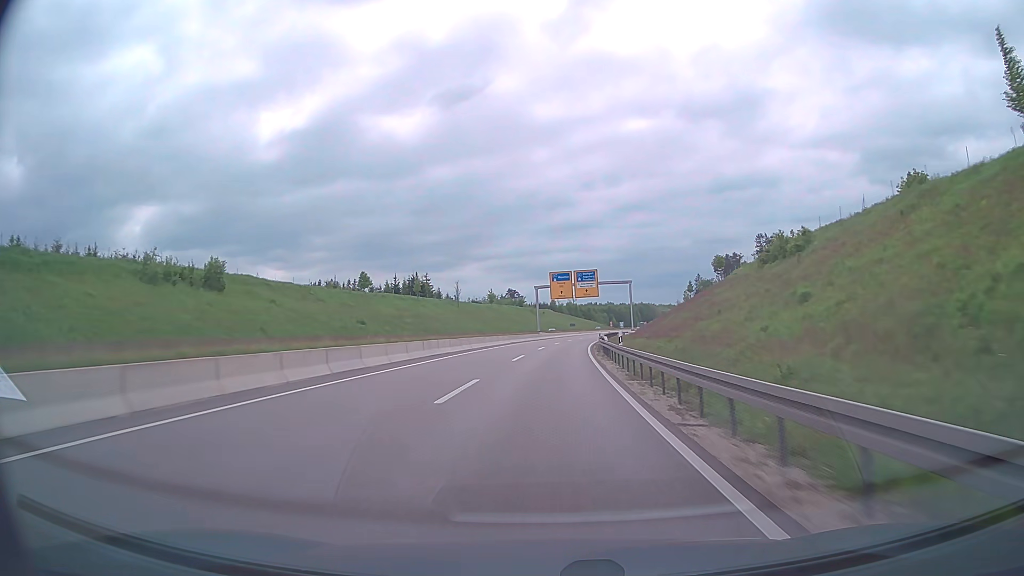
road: trunk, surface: asphalt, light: Day
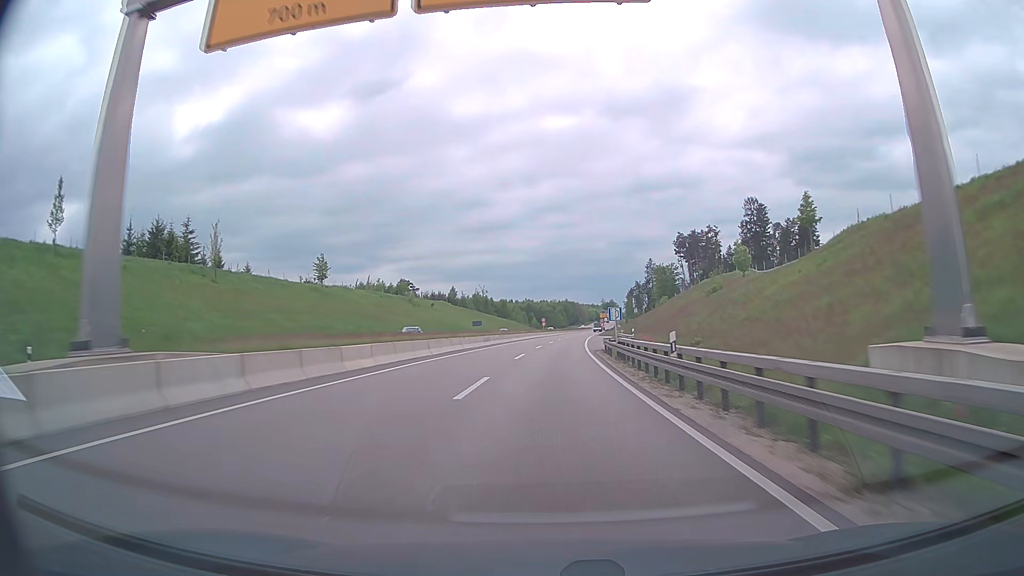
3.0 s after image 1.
(+5.5, +89.4) m; +7°
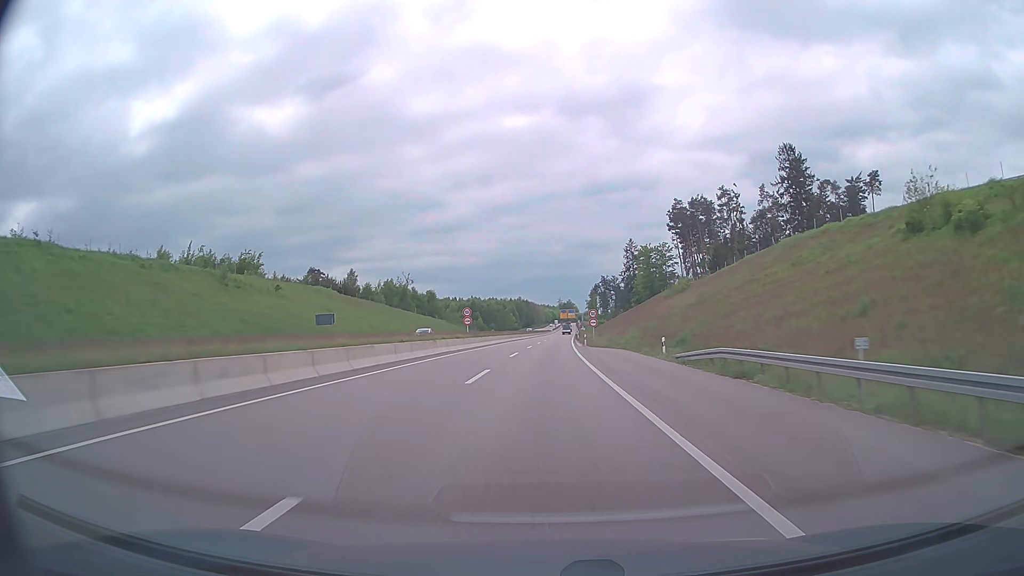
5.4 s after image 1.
(+2.8, +67.7) m; +4°
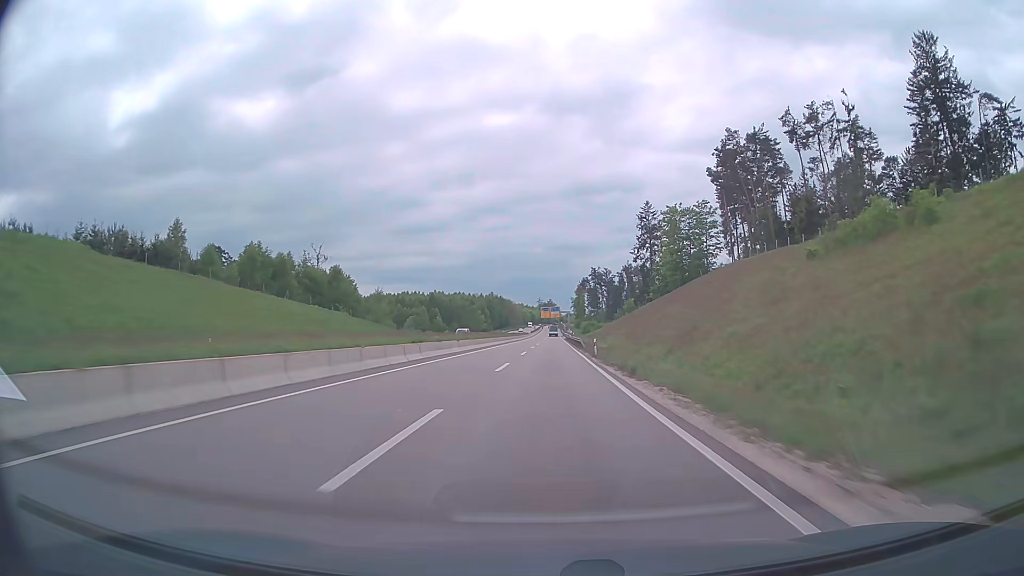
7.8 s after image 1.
(+1.0, +65.7) m; +2°
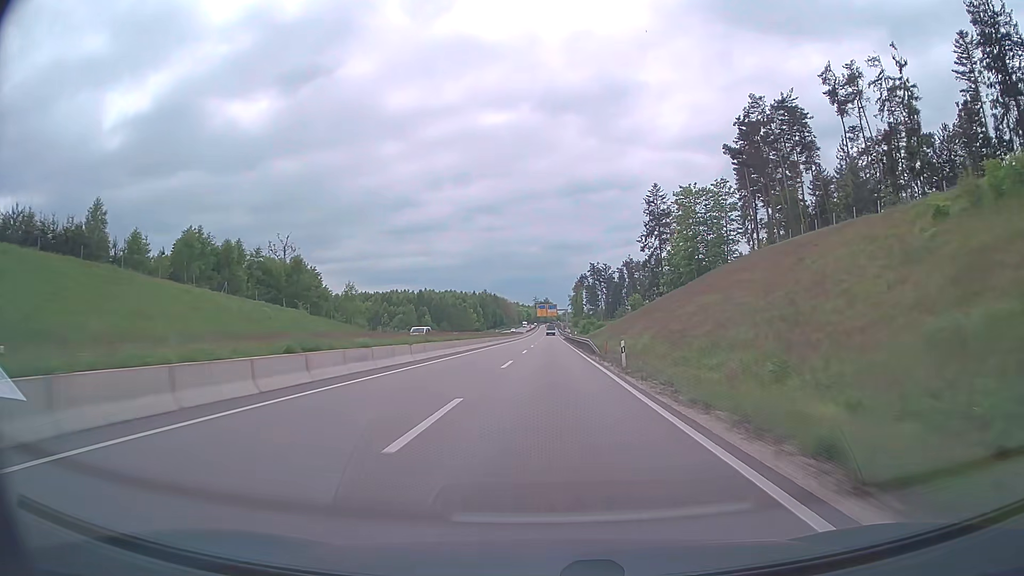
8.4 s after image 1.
(0.0, +16.2) m; 0°
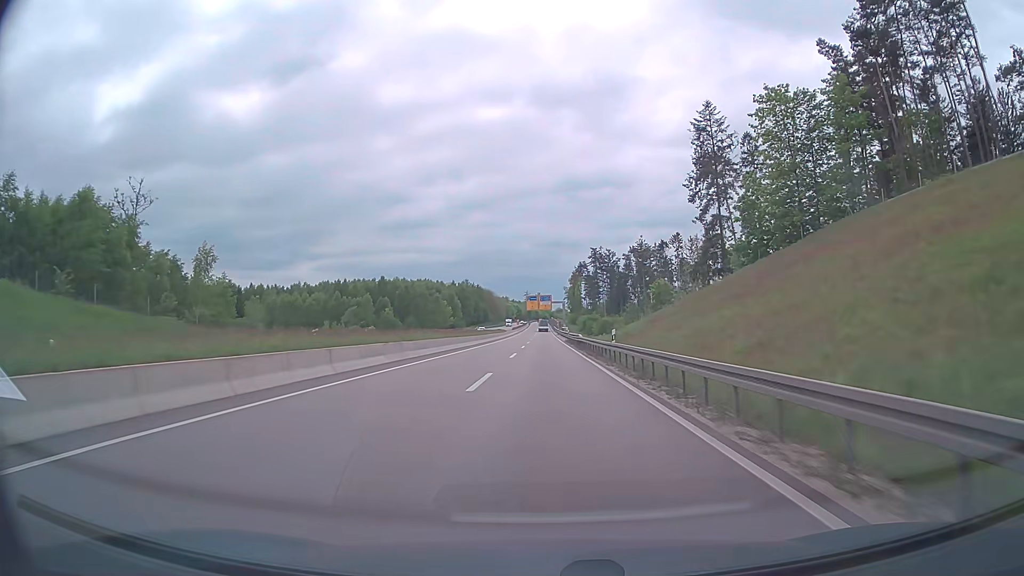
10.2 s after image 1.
(+0.3, +46.7) m; +1°
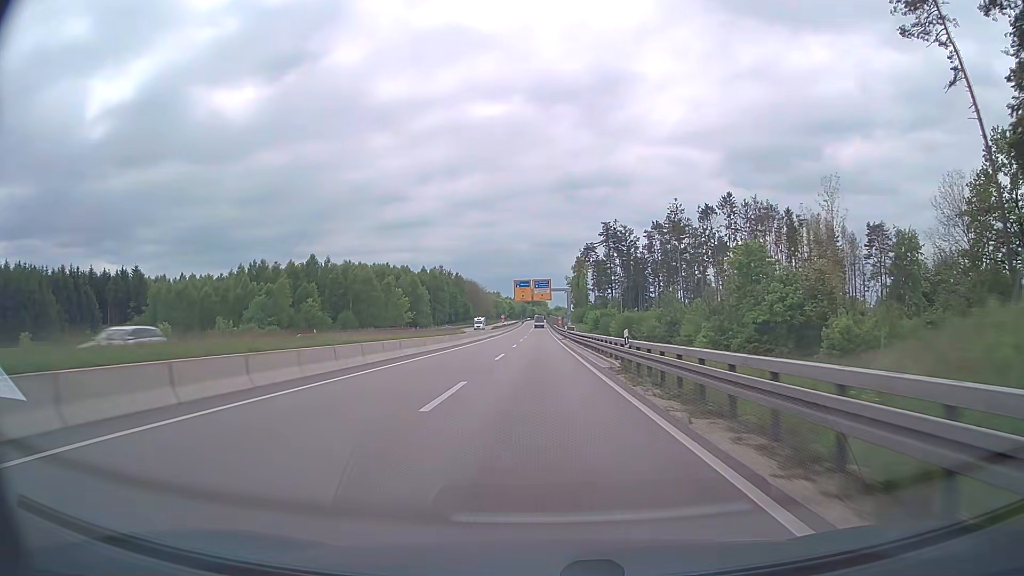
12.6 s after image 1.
(+0.2, +57.7) m; 0°
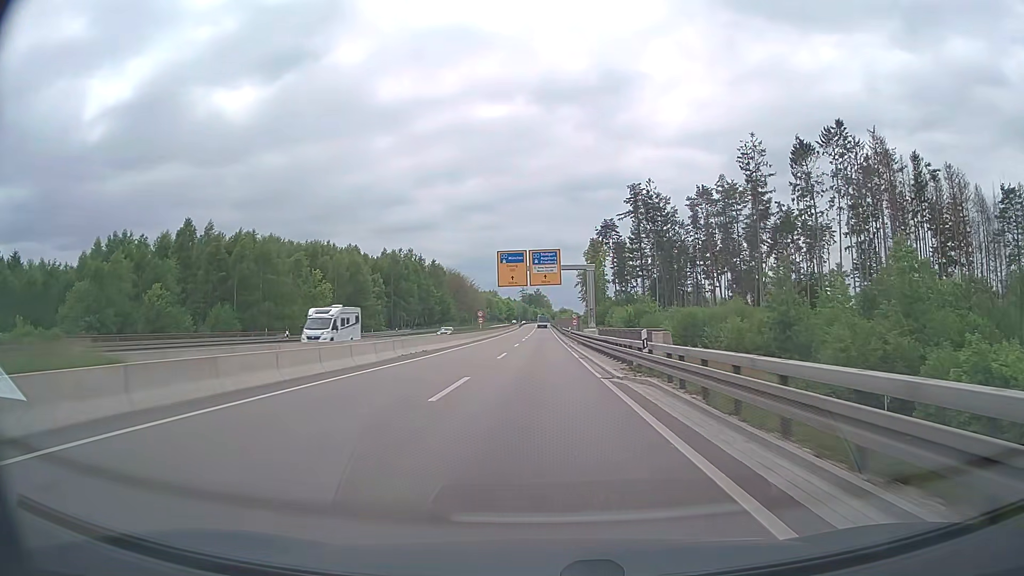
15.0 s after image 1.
(-0.3, +52.3) m; 0°
(0, +10) (0, +20) (0, +30) (0, +40) (0, +50) (0, +60) (0, +70) (0, +80) (0, +90) (0, +100) m
